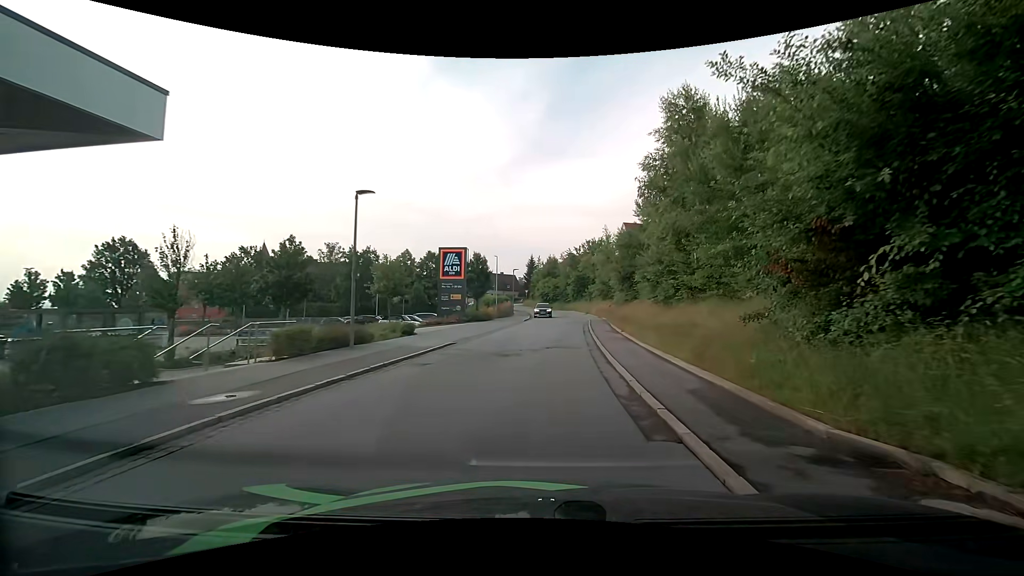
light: Day
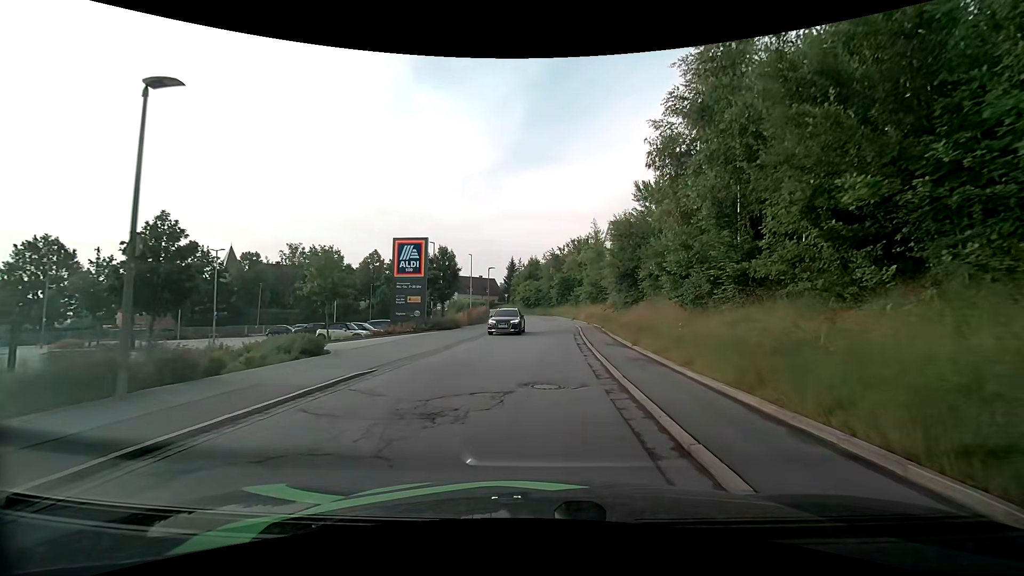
(+0.2, +8.0) m; +2°
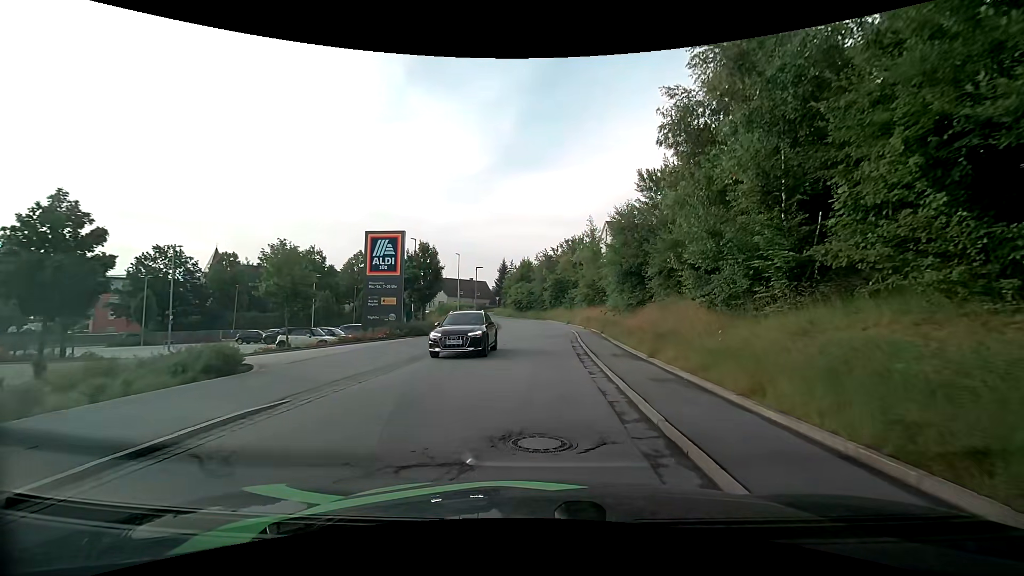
(0.0, +3.9) m; +1°
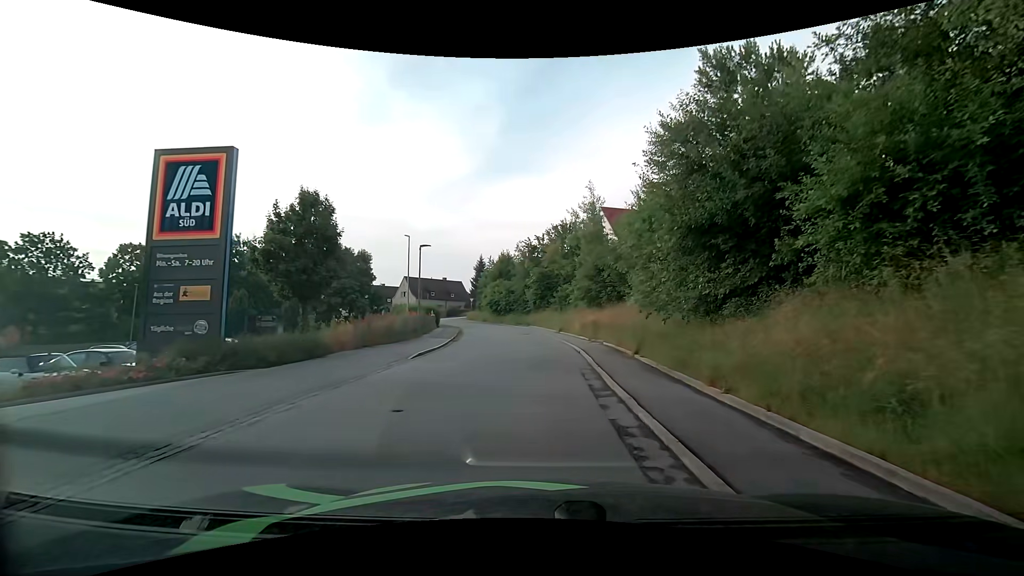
(+0.3, +15.0) m; +3°
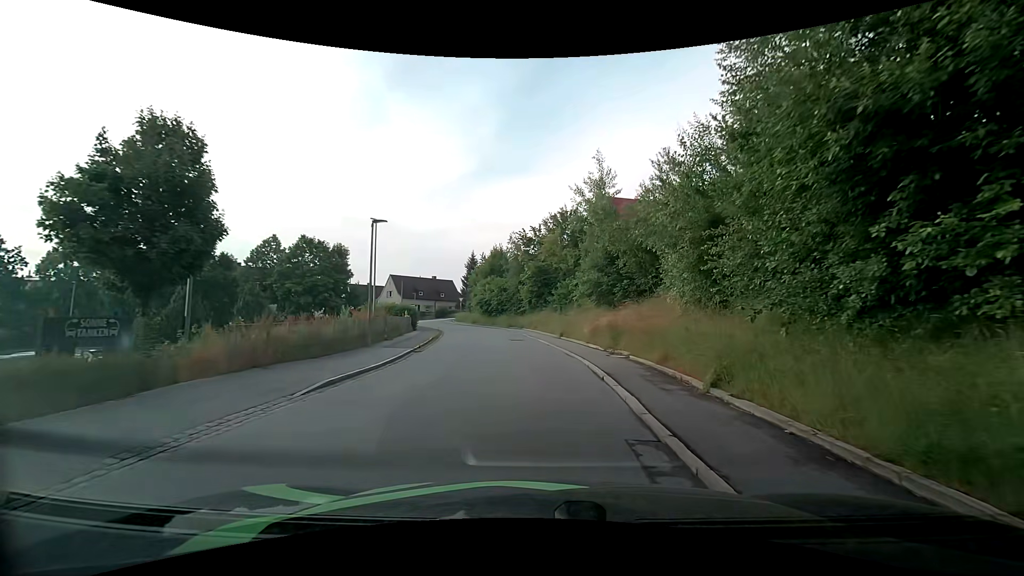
(-0.1, +7.3) m; 0°
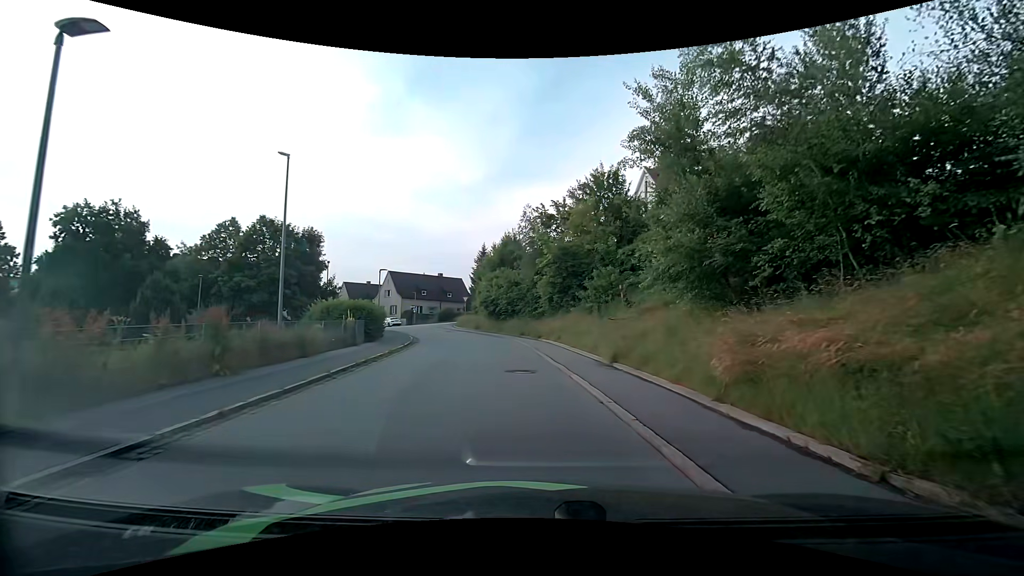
(-0.3, +14.1) m; -3°
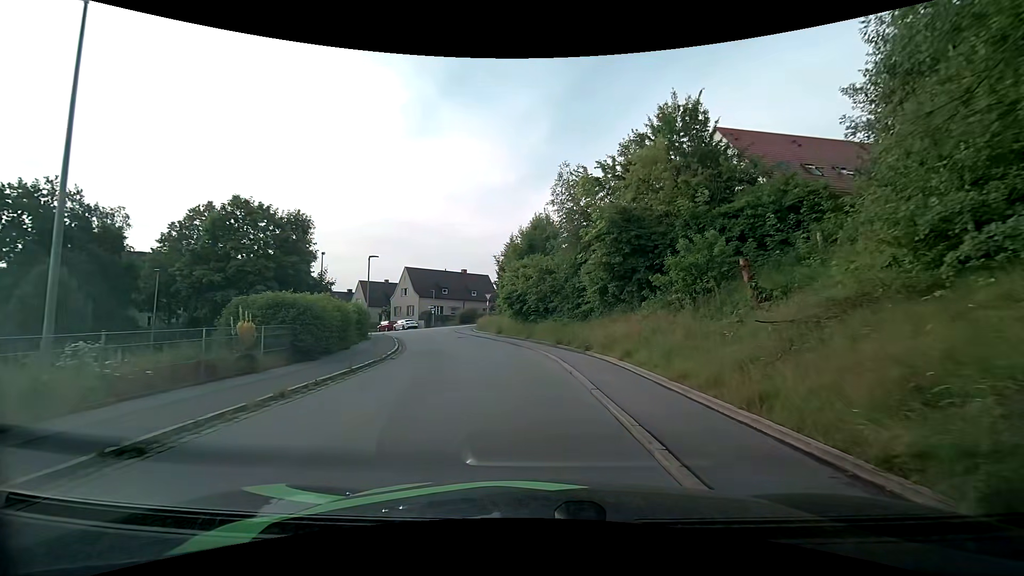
(-0.4, +10.5) m; -4°
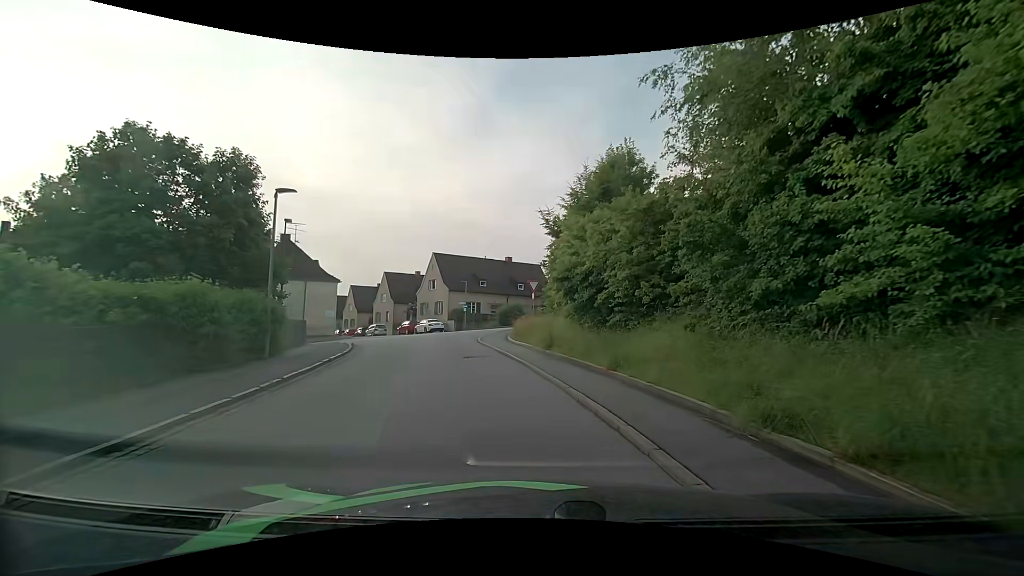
(-0.7, +16.8) m; -5°
